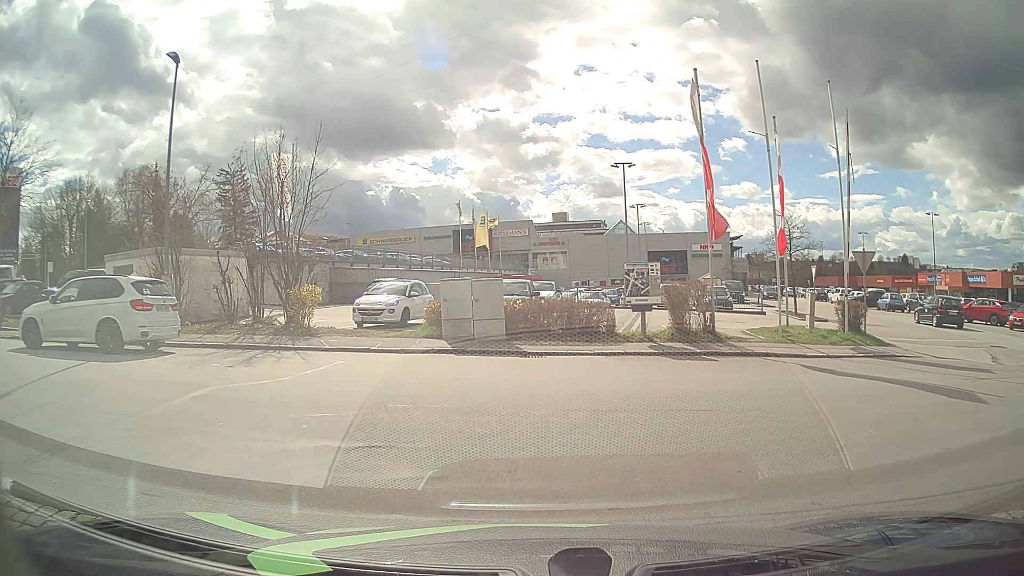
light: Day
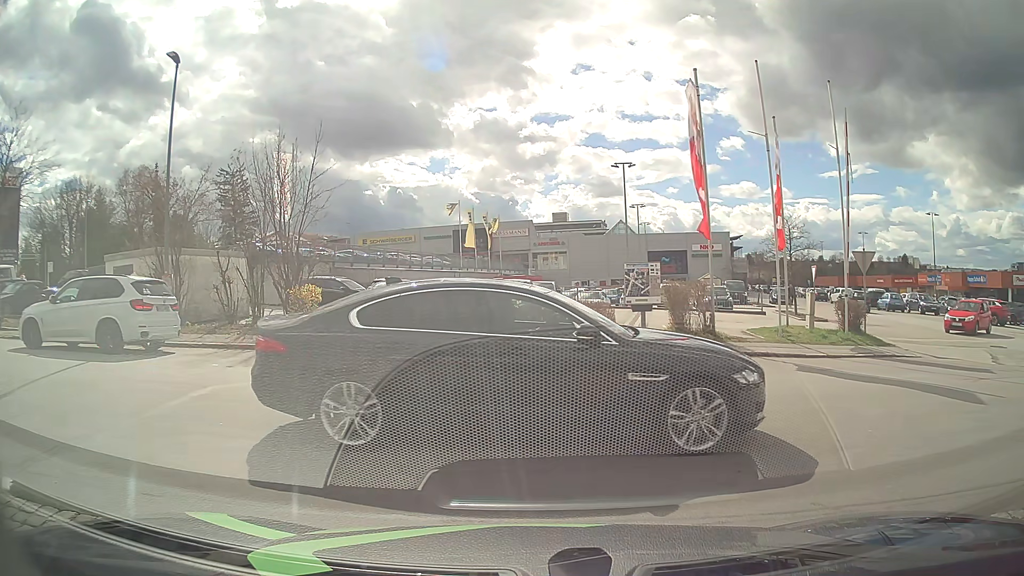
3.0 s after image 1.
(0.0, 0.0) m; 0°
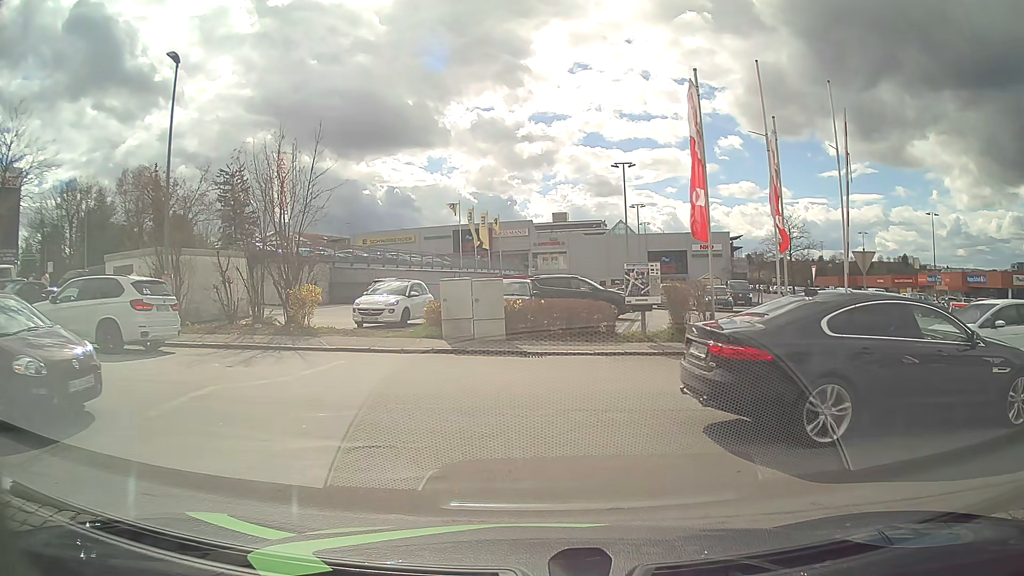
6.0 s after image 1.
(0.0, 0.0) m; 0°
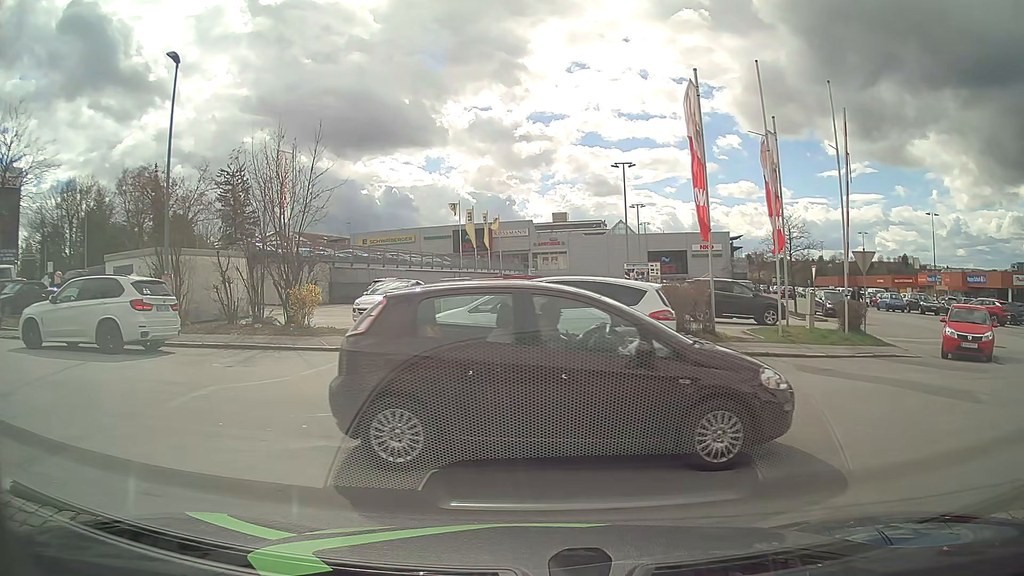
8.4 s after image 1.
(0.0, 0.0) m; 0°
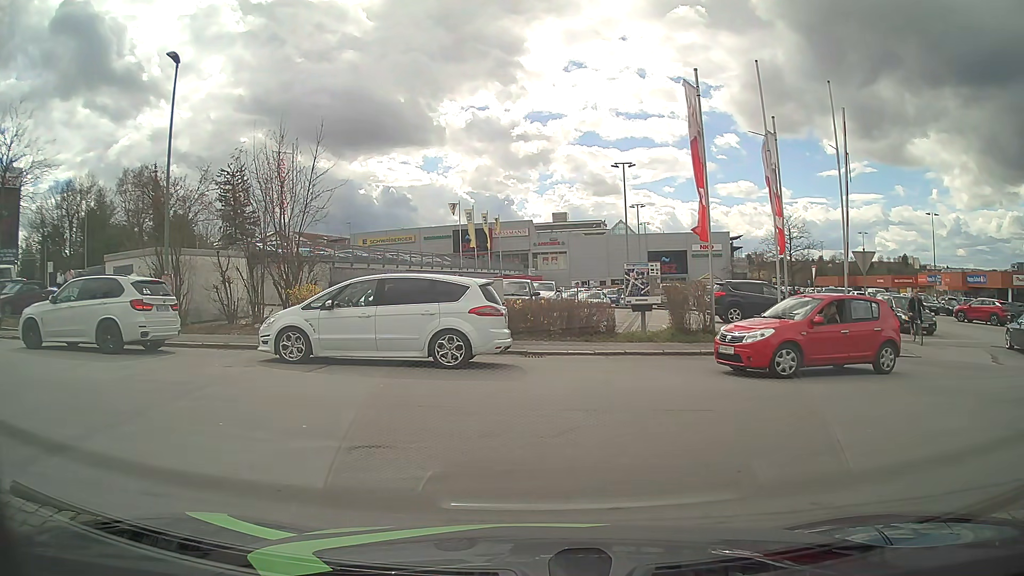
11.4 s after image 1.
(0.0, 0.0) m; 0°
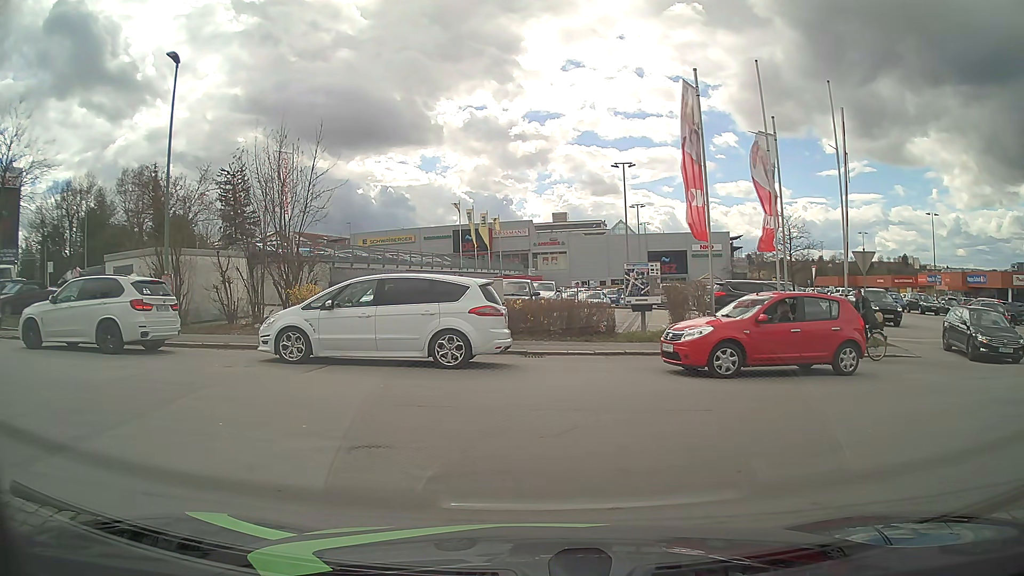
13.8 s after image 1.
(0.0, 0.0) m; 0°
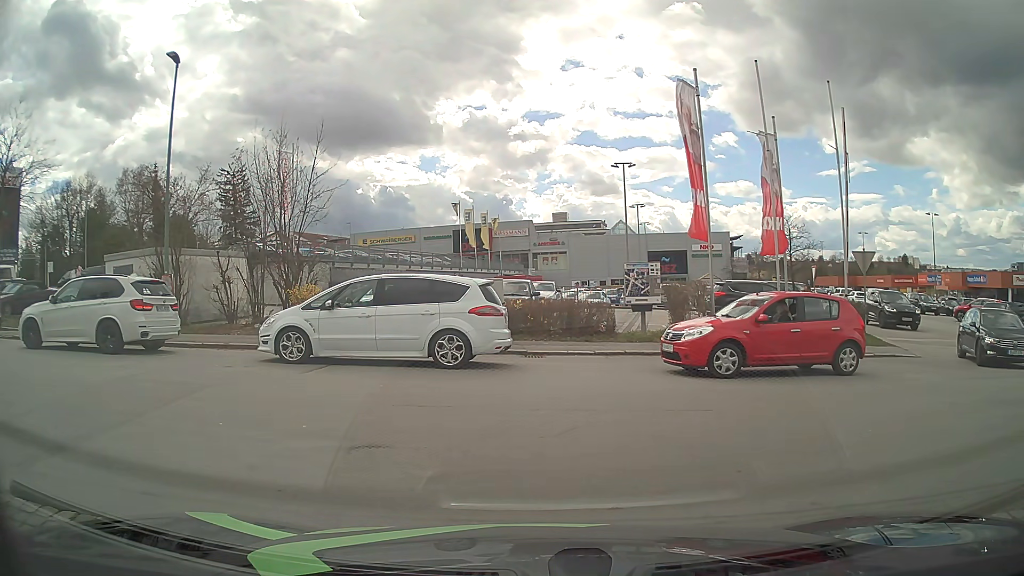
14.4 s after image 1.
(0.0, 0.0) m; 0°
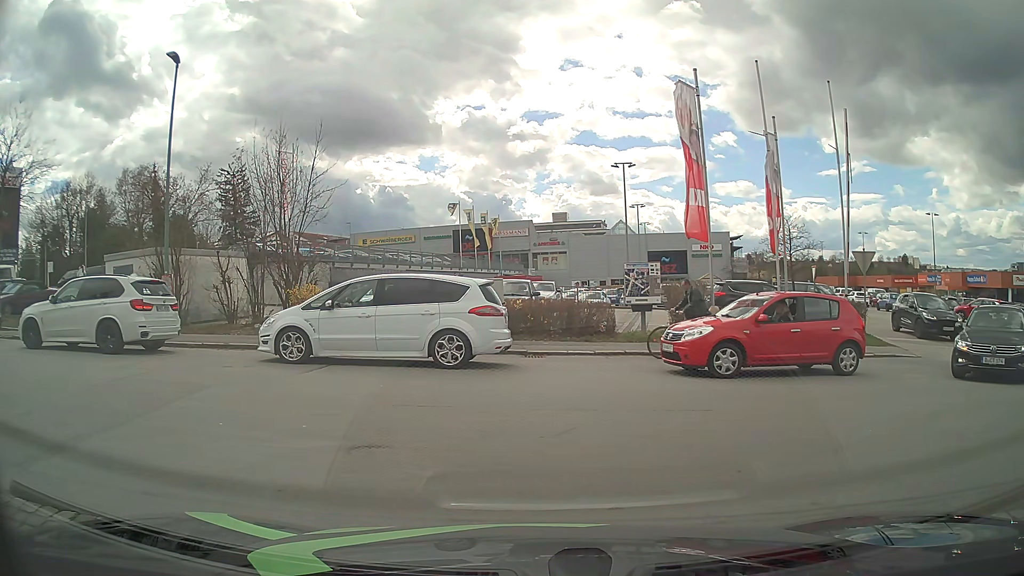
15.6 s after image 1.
(0.0, 0.0) m; 0°
